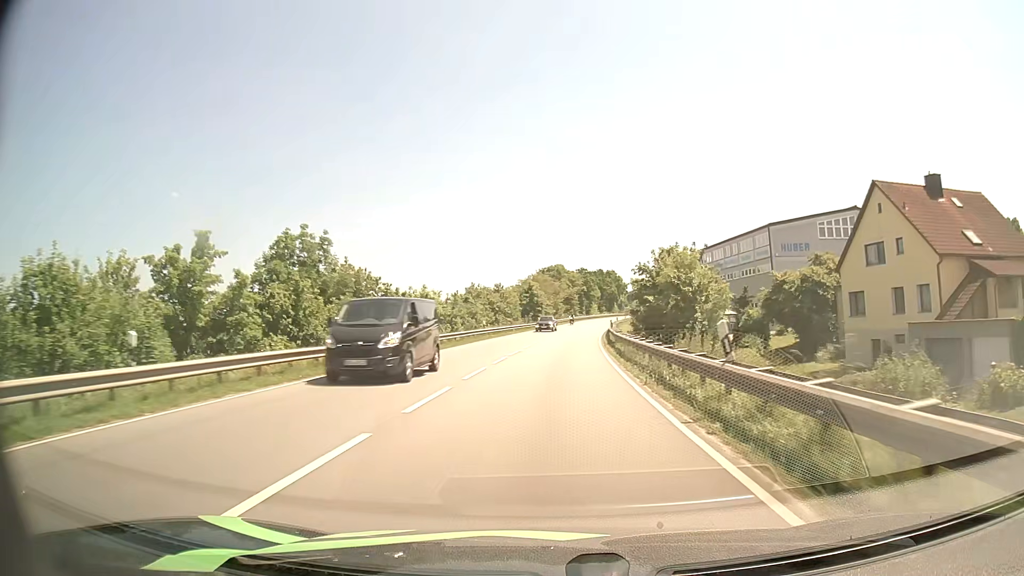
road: primary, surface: asphalt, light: Day
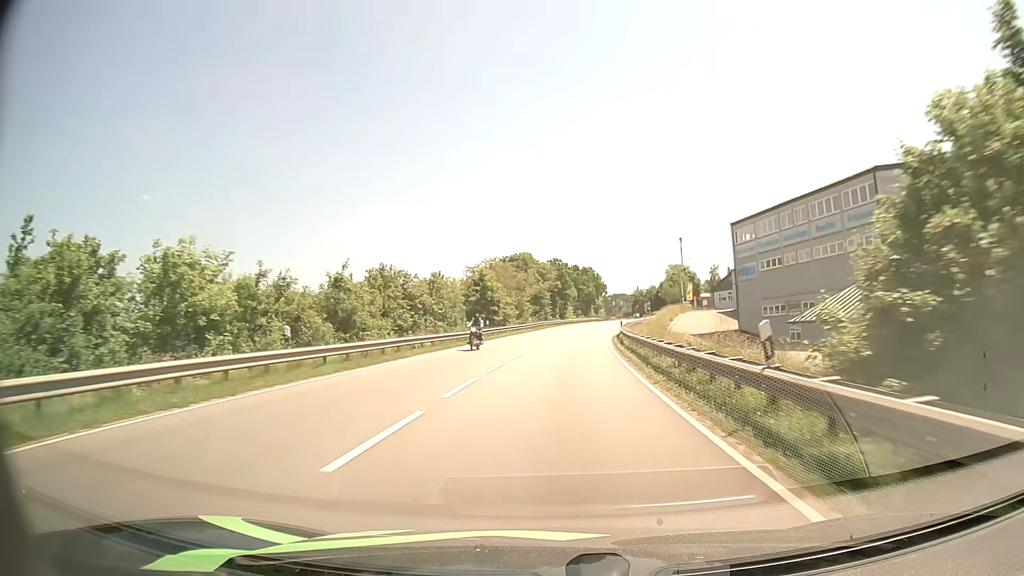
(+0.8, +33.9) m; +3°
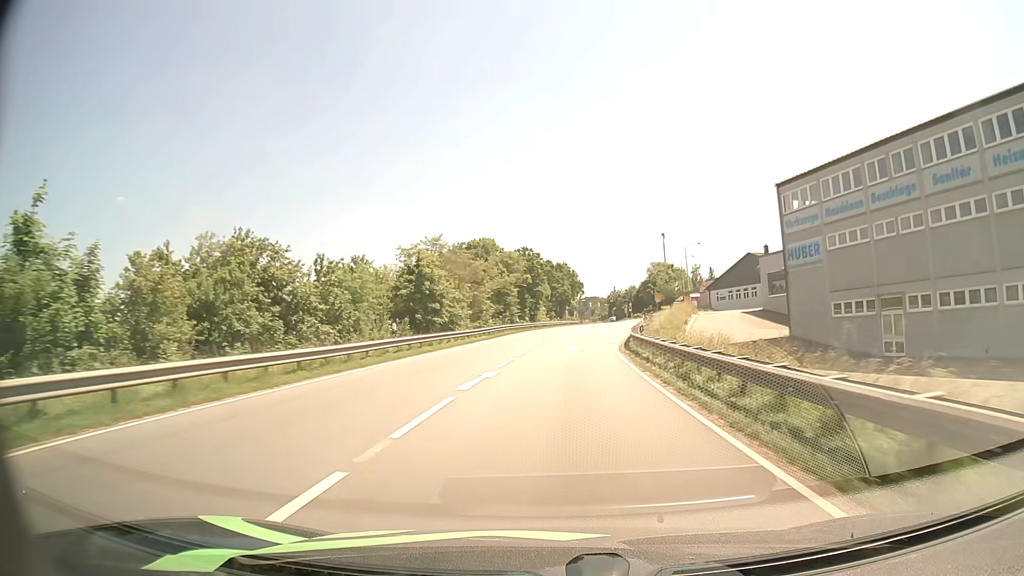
(+0.4, +22.0) m; +2°
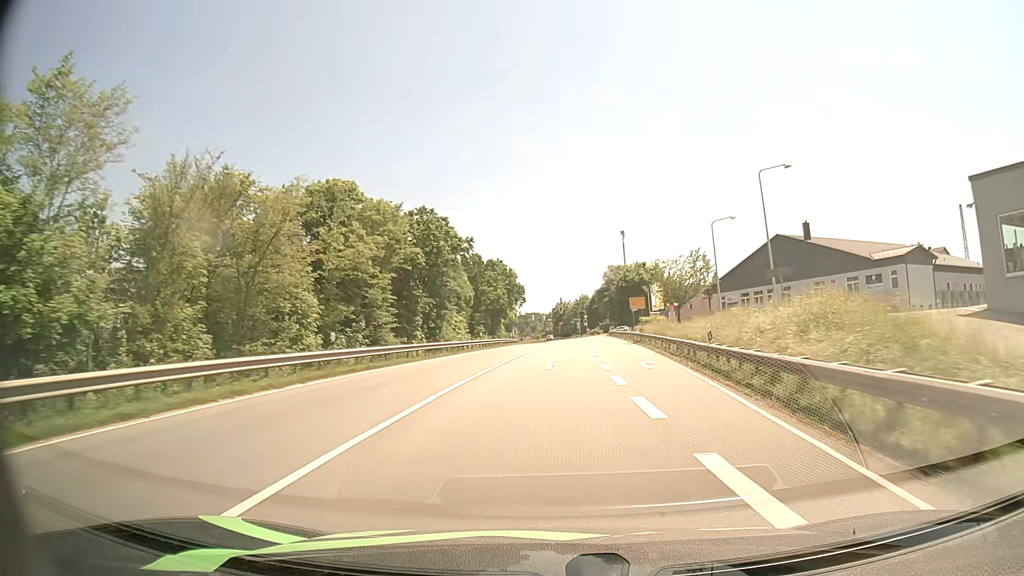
(+2.0, +41.9) m; +5°
(0, +10) (0, +20) (+1, +30) (+1, +40) (+2, +50) (+2, +60) (+3, +70) (+3, +80) (+4, +90) (+4, +100) m
